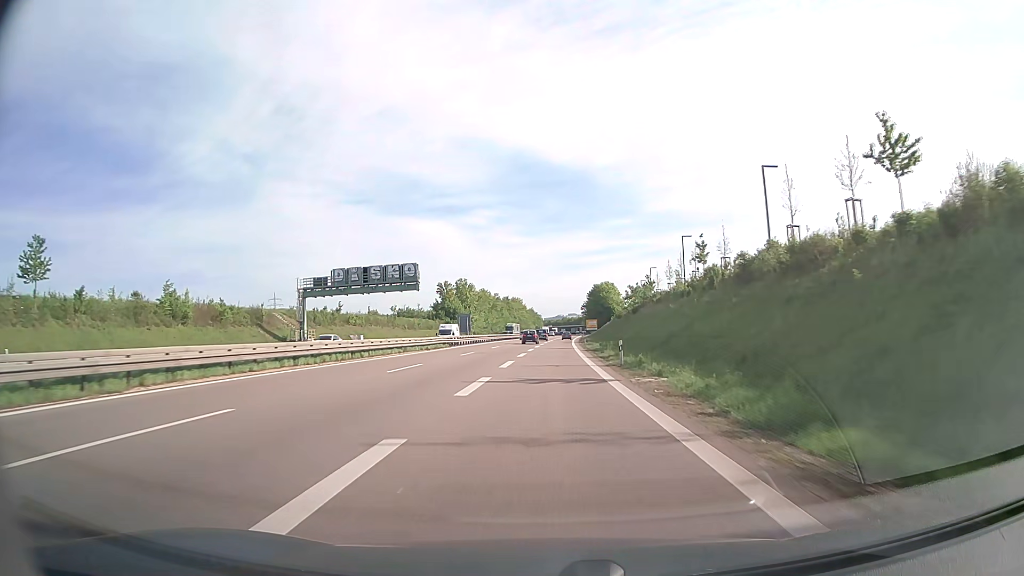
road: trunk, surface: asphalt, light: Day
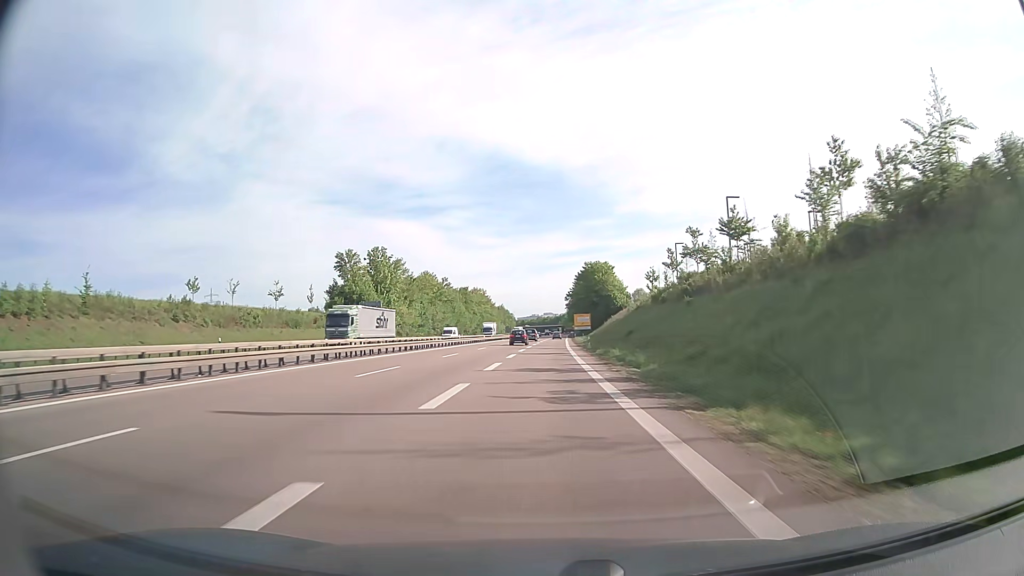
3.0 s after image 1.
(+1.6, +74.6) m; +2°
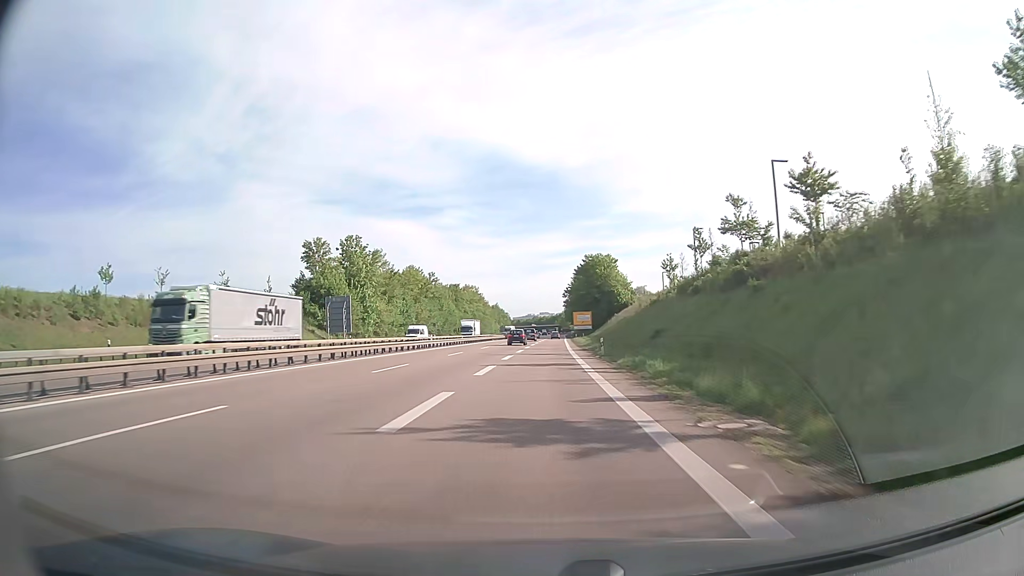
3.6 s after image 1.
(0.0, +14.9) m; 0°
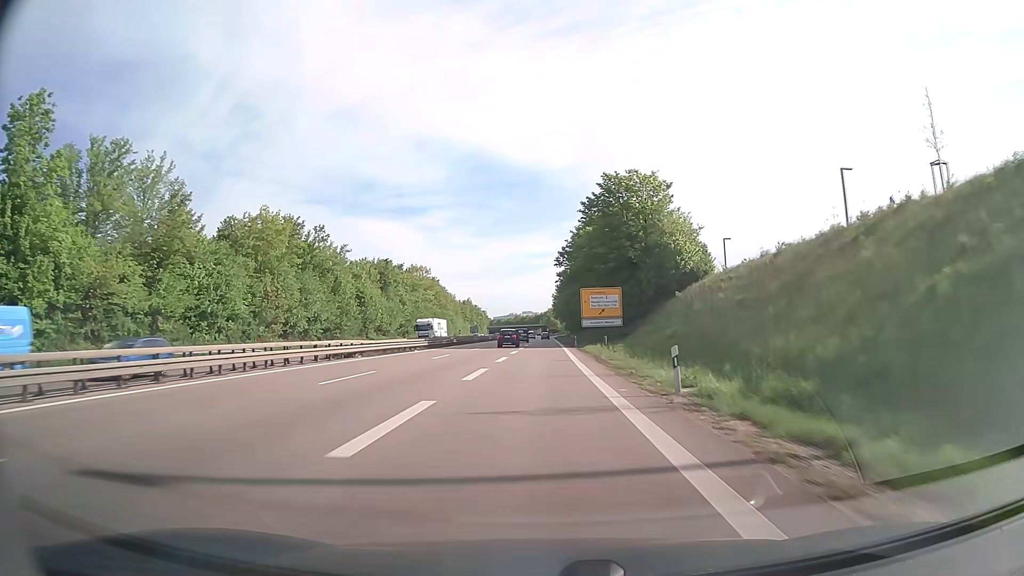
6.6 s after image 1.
(+1.0, +74.0) m; +1°
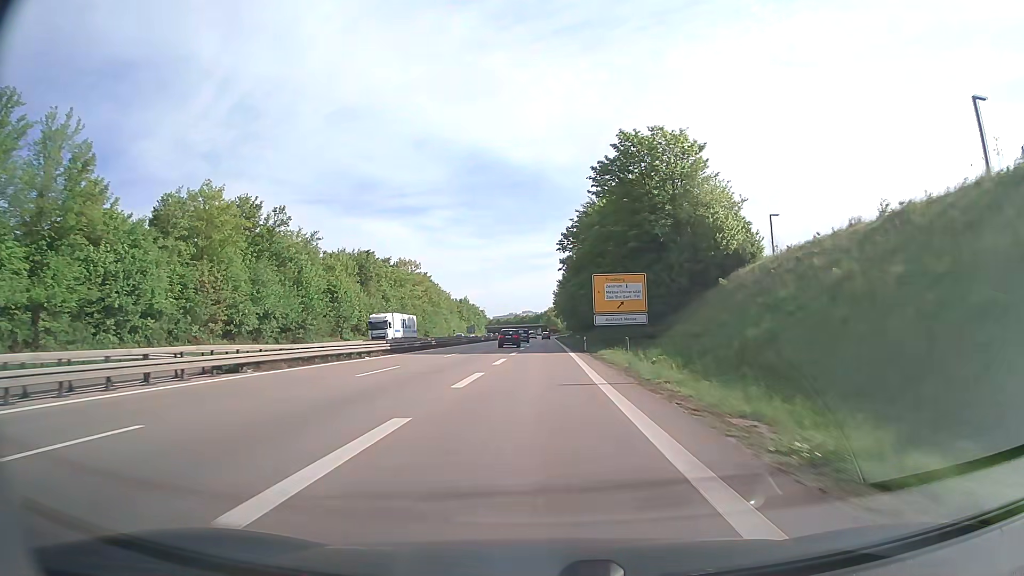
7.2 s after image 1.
(0.0, +14.7) m; 0°
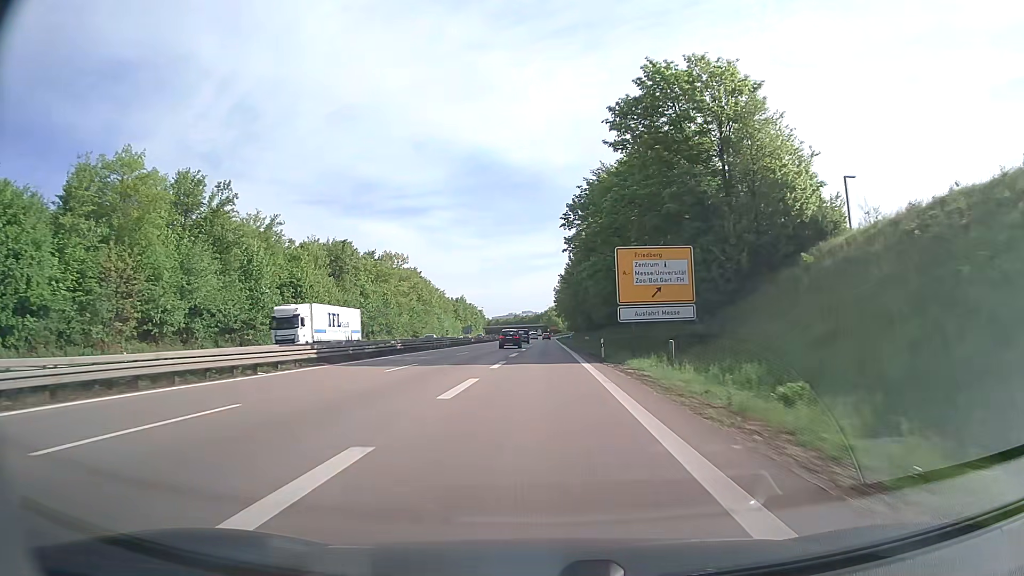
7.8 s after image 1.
(0.0, +14.8) m; 0°
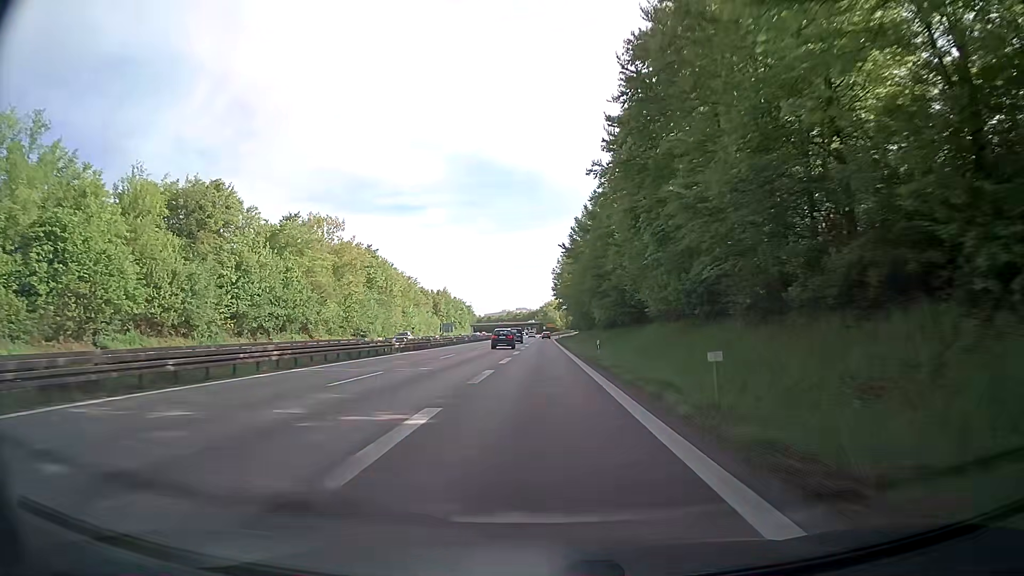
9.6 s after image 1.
(0.0, +44.0) m; 0°
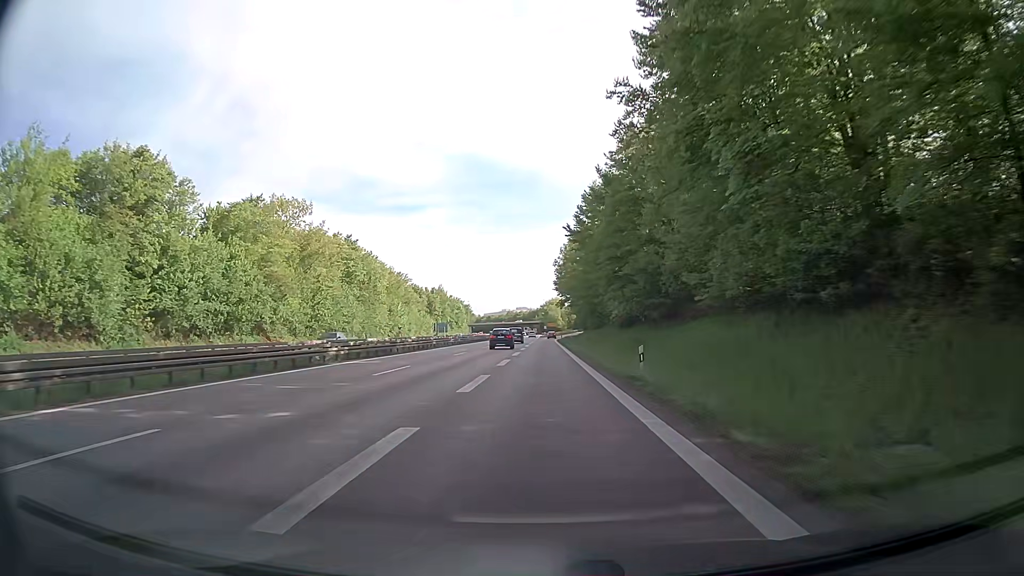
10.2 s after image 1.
(+0.1, +14.5) m; 0°
(0, +10) (0, +20) (0, +30) (0, +40) (0, +50) (0, +60) (0, +70) (0, +80) (0, +90) (0, +100) m
